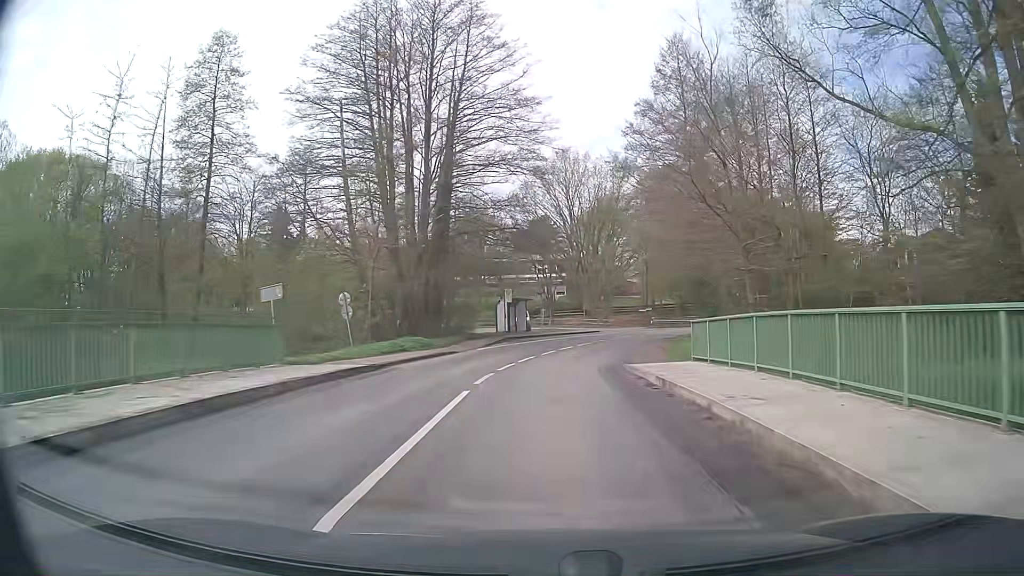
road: secondary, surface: asphalt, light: Day
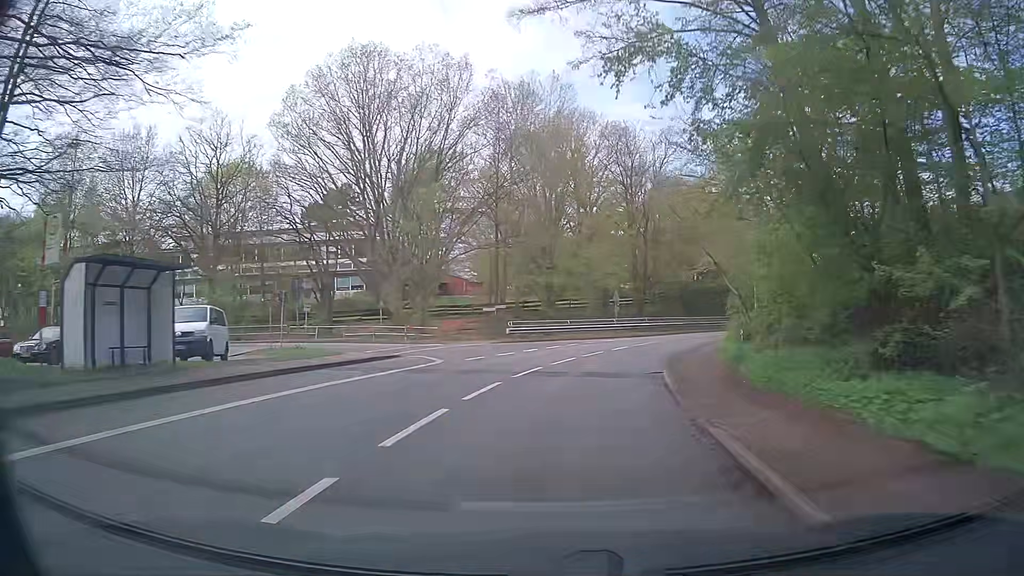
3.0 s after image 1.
(+3.7, +37.5) m; +14°
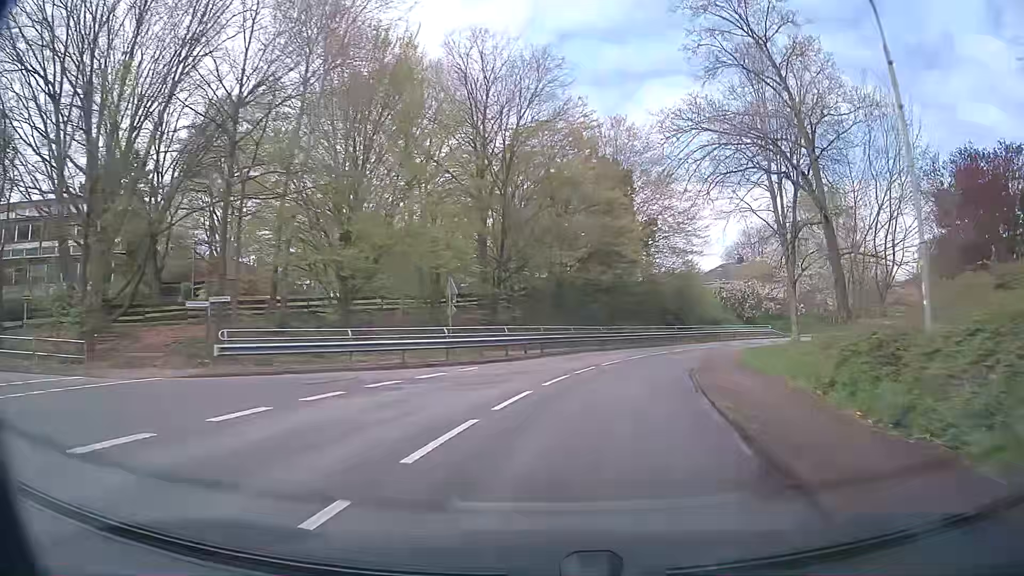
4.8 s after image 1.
(+2.4, +22.4) m; +14°
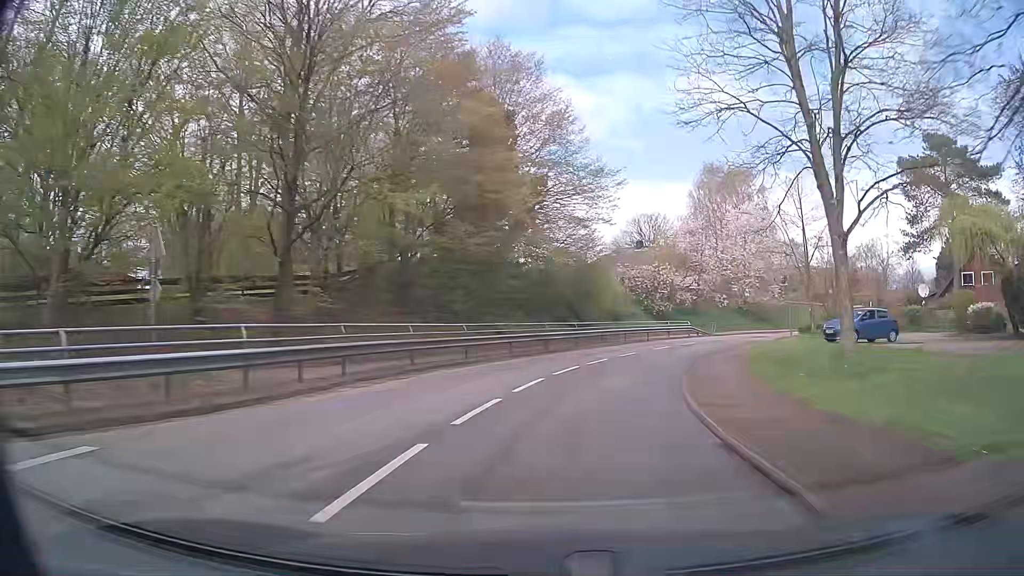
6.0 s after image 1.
(+1.5, +15.0) m; +11°
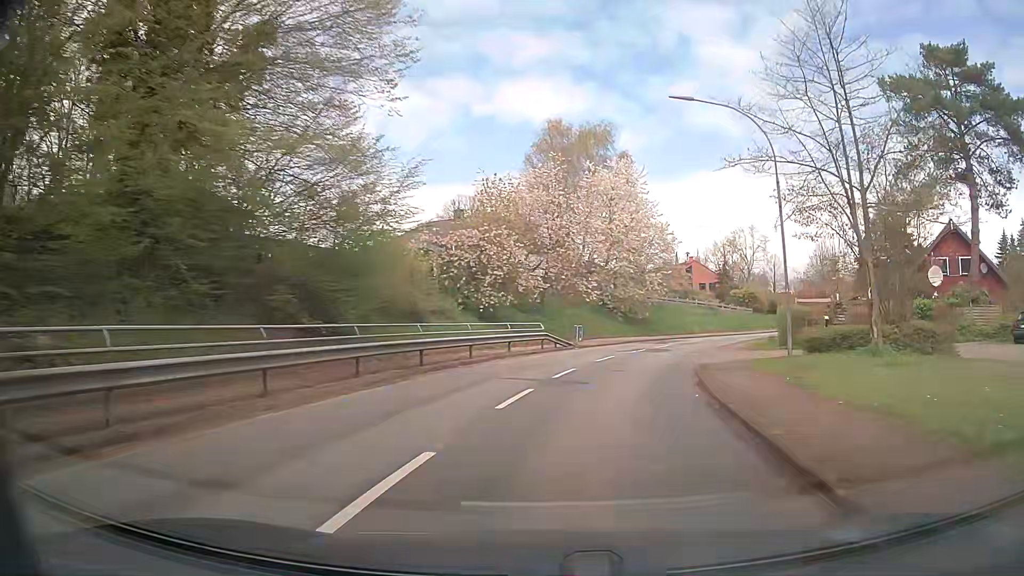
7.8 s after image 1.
(+3.0, +22.6) m; +15°
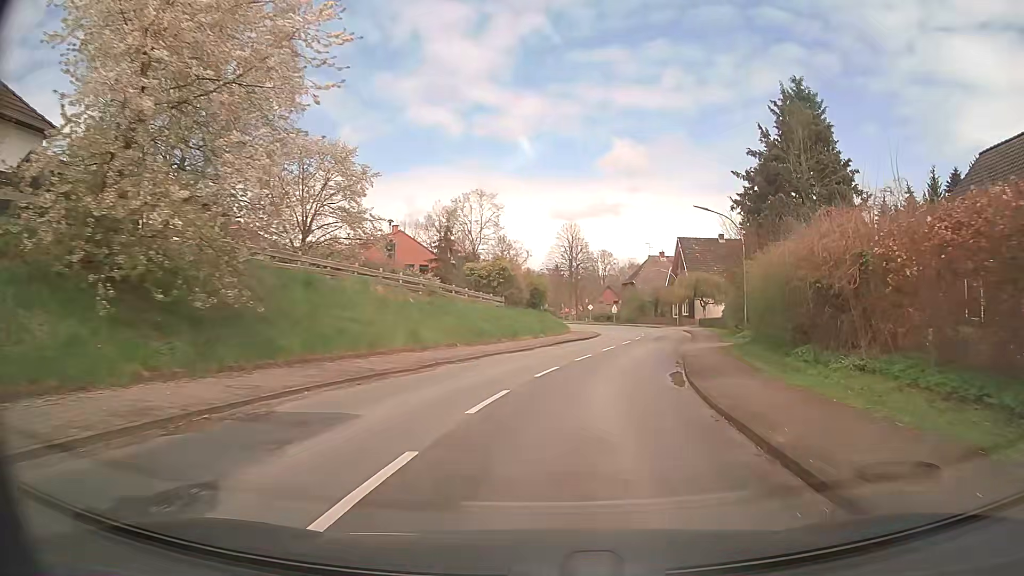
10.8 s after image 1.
(+8.2, +37.0) m; +24°
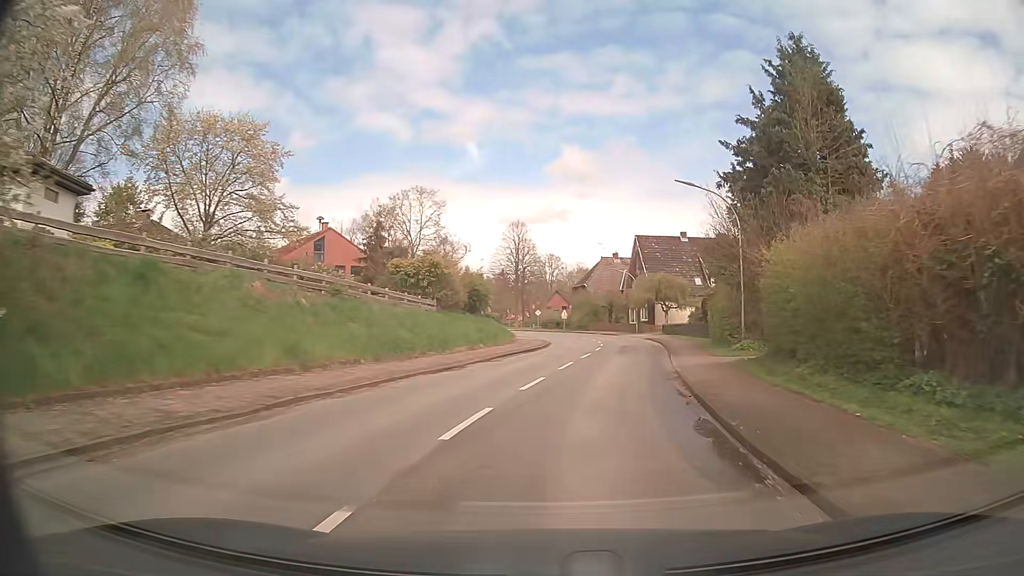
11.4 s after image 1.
(+0.4, +7.6) m; +5°
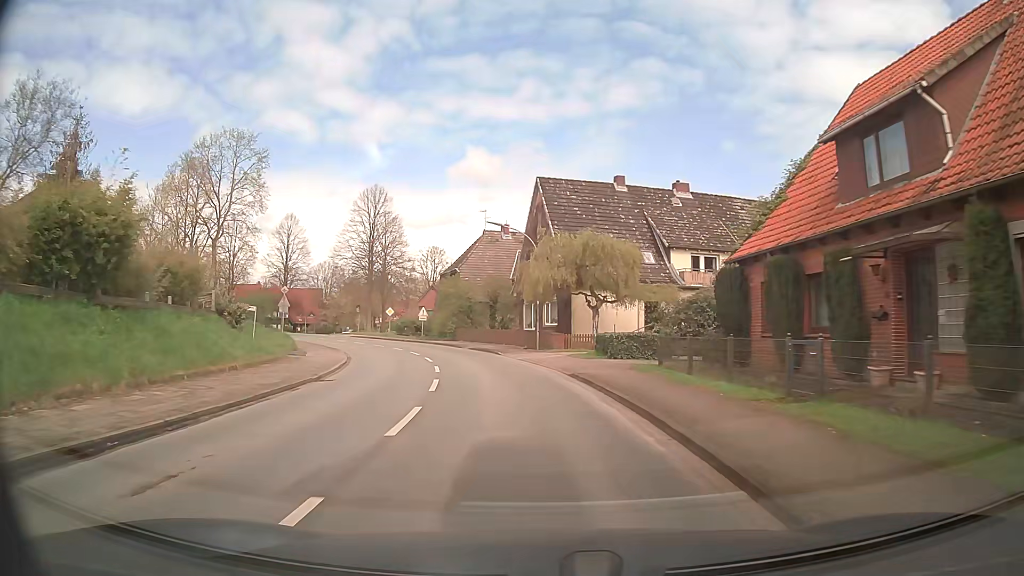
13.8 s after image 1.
(+3.8, +30.3) m; +9°
(0, +10) (-1, +20) (-3, +30) (-6, +39) (-10, +49) (-15, +57) (-20, +65) (-27, +73) (-35, +80) (-43, +85) m
